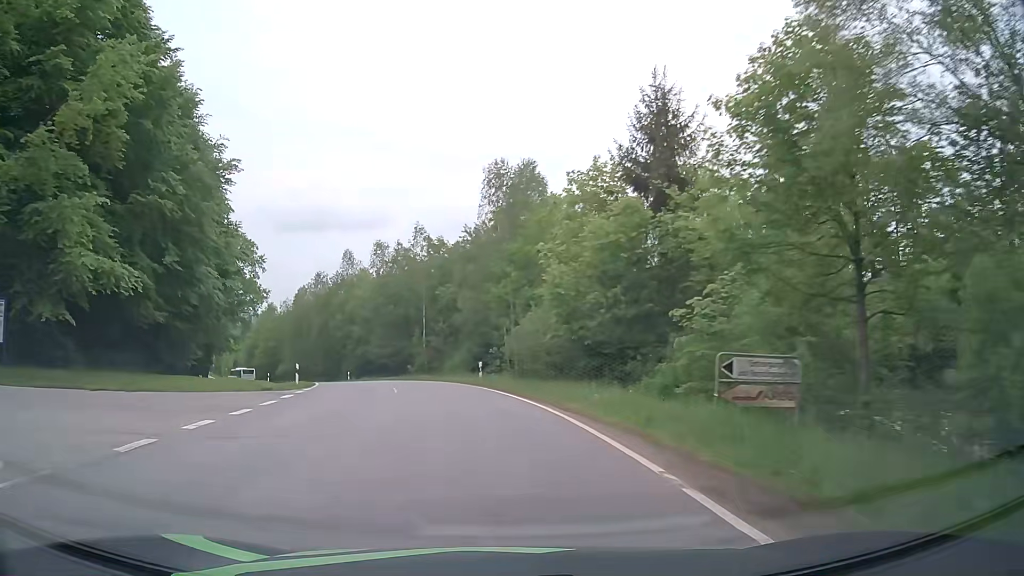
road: tertiary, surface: asphalt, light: Day
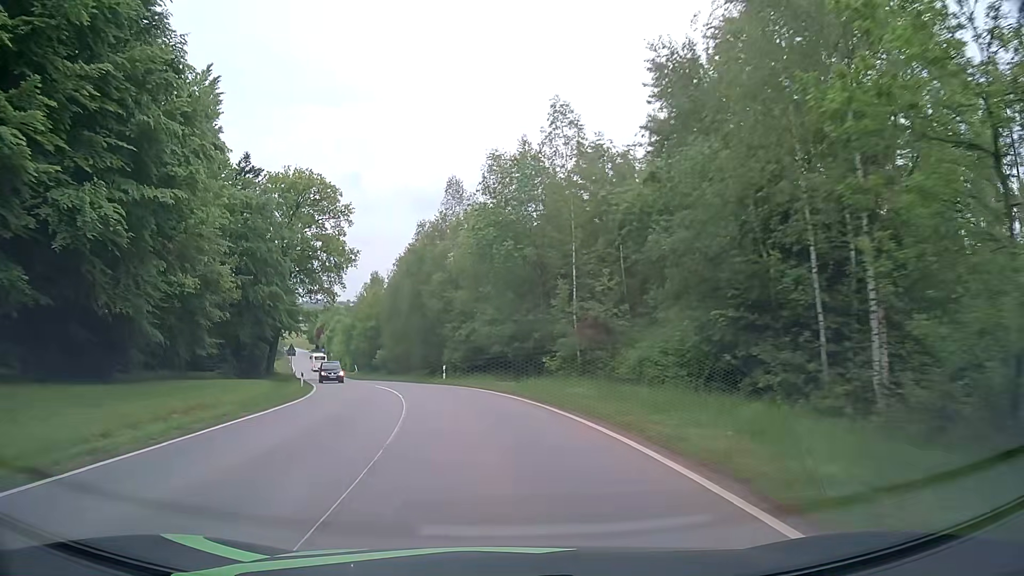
(-3.4, +28.7) m; -12°
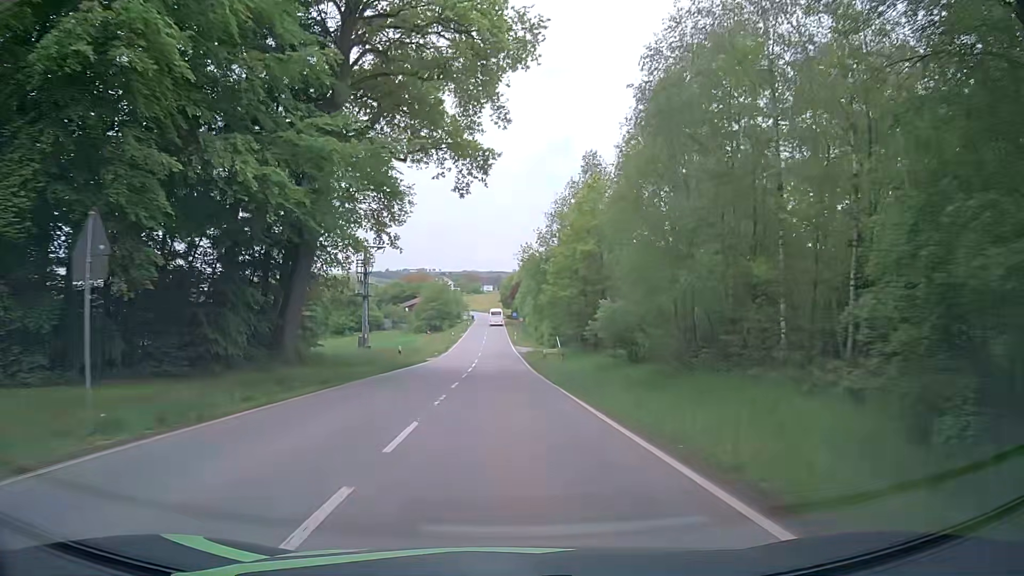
(-10.2, +49.6) m; -19°
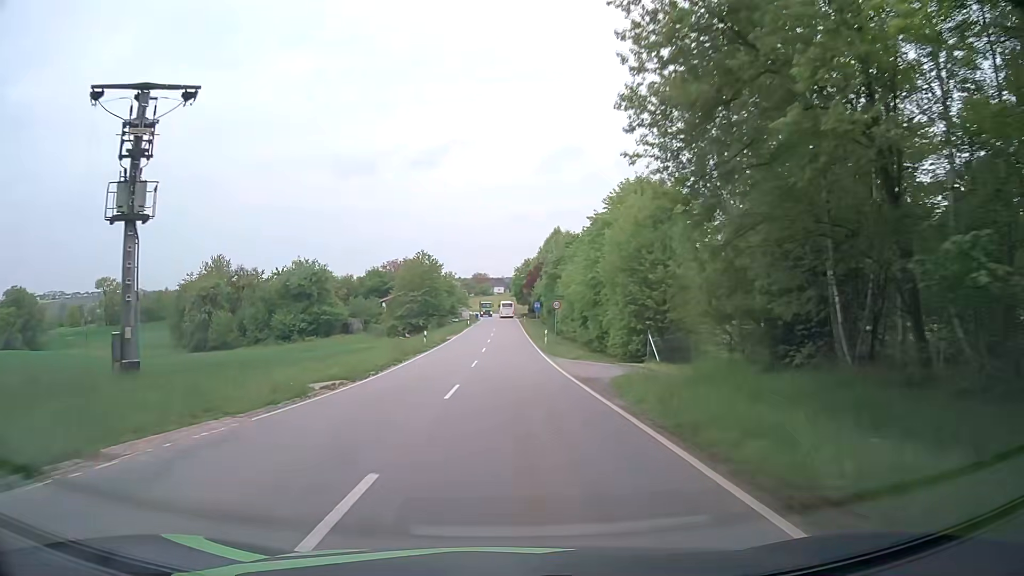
(-0.9, +41.7) m; -2°
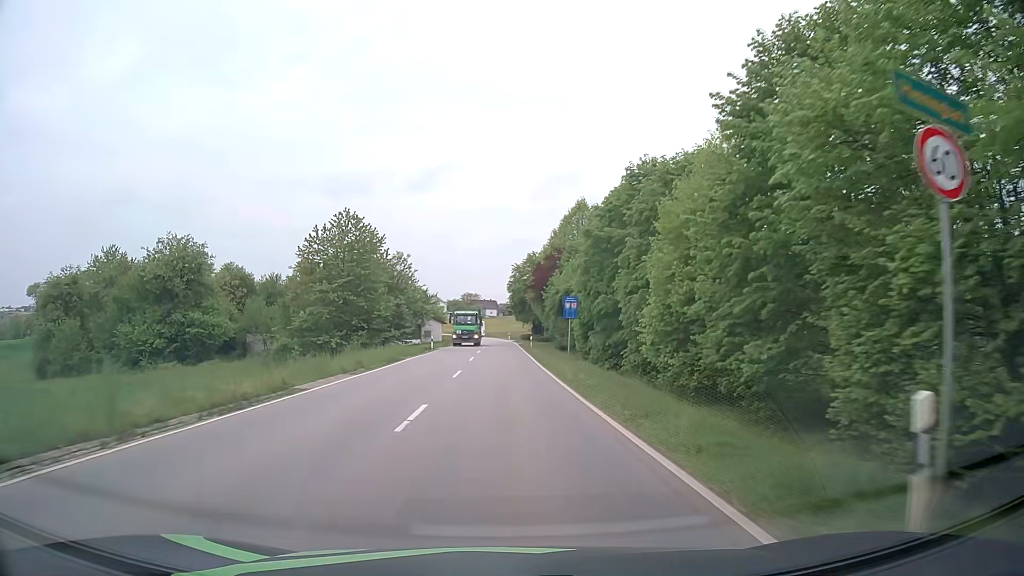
(+0.1, +41.1) m; +1°
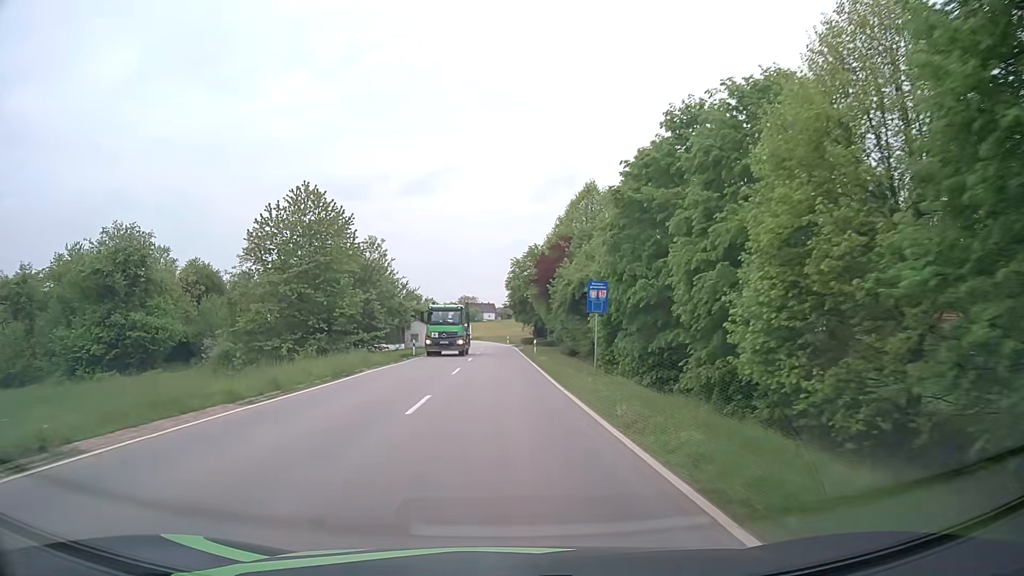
(0.0, +9.8) m; 0°
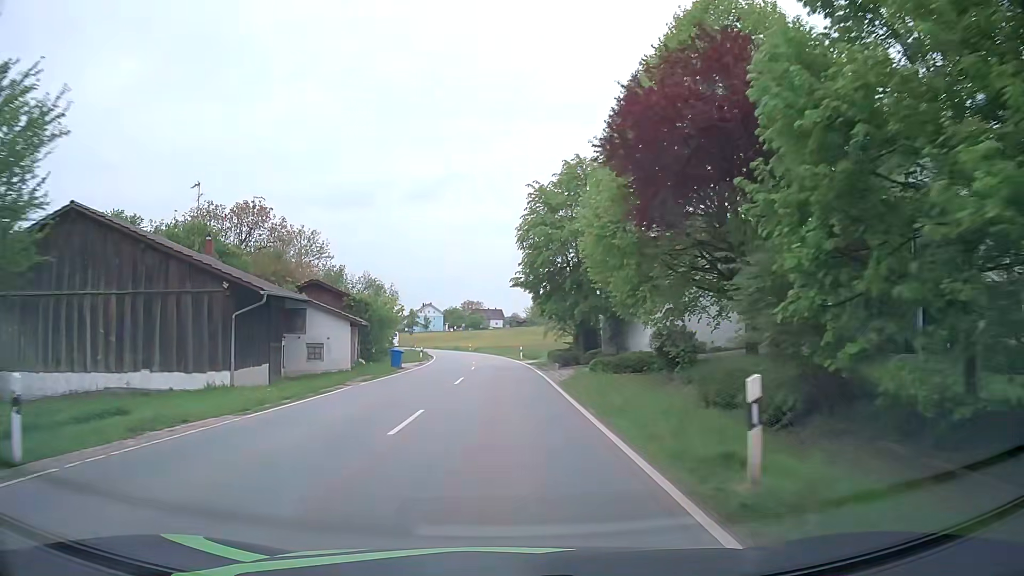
(-0.3, +38.0) m; -1°
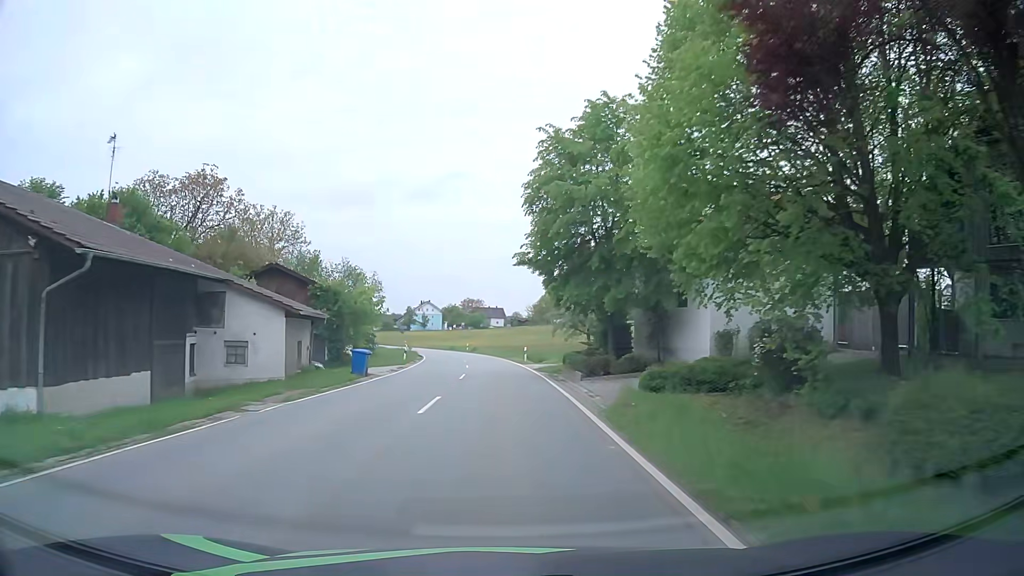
(-0.1, +9.3) m; 0°
(0, +10) (0, +20) (0, +30) (-1, +40) (-2, +50) (-3, +60) (-4, +70) (-6, +80) (-8, +89) (-11, +99) m
